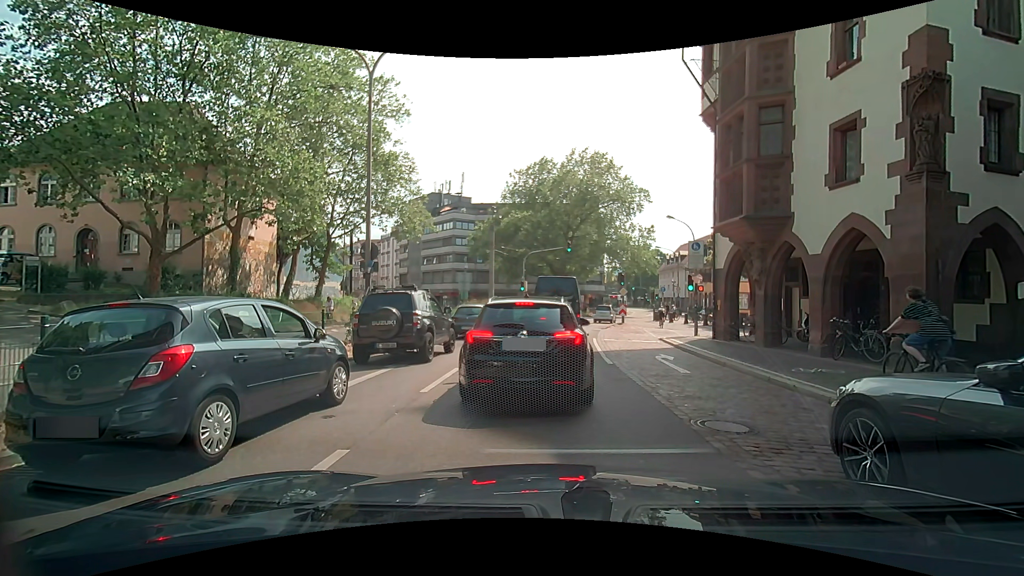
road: primary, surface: asphalt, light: Day
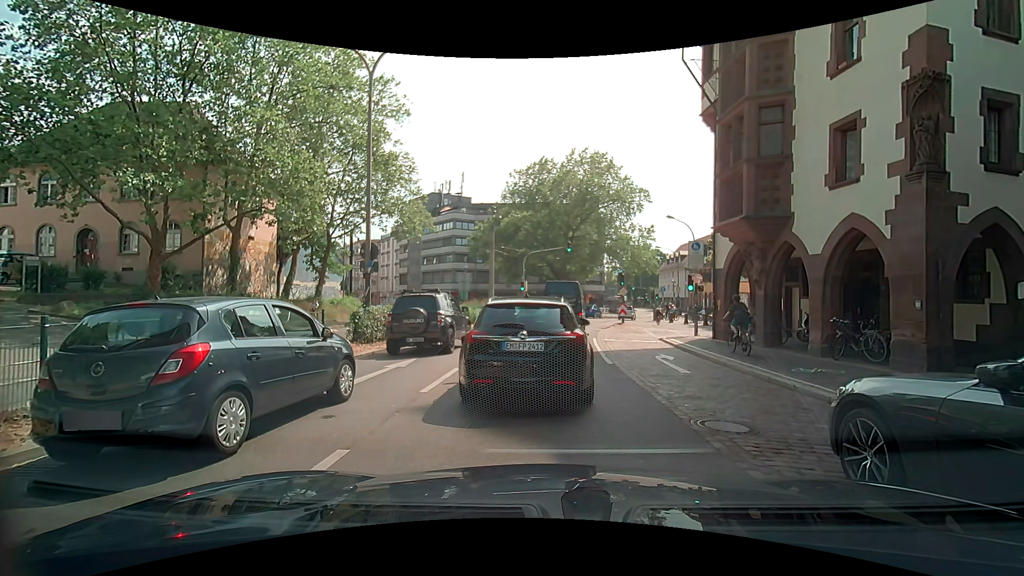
(0.0, 0.0) m; 0°
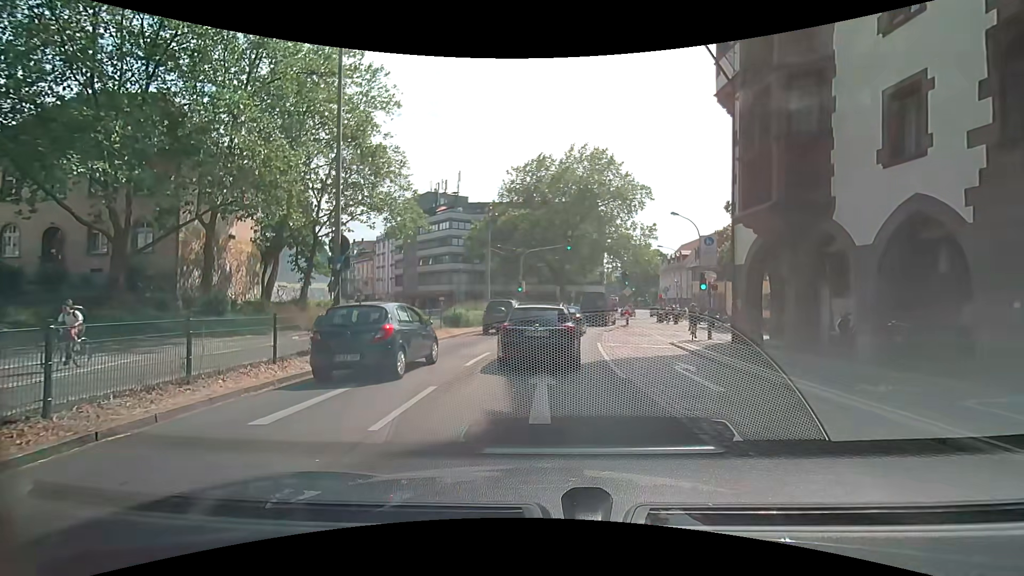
(+0.1, +2.3) m; +1°
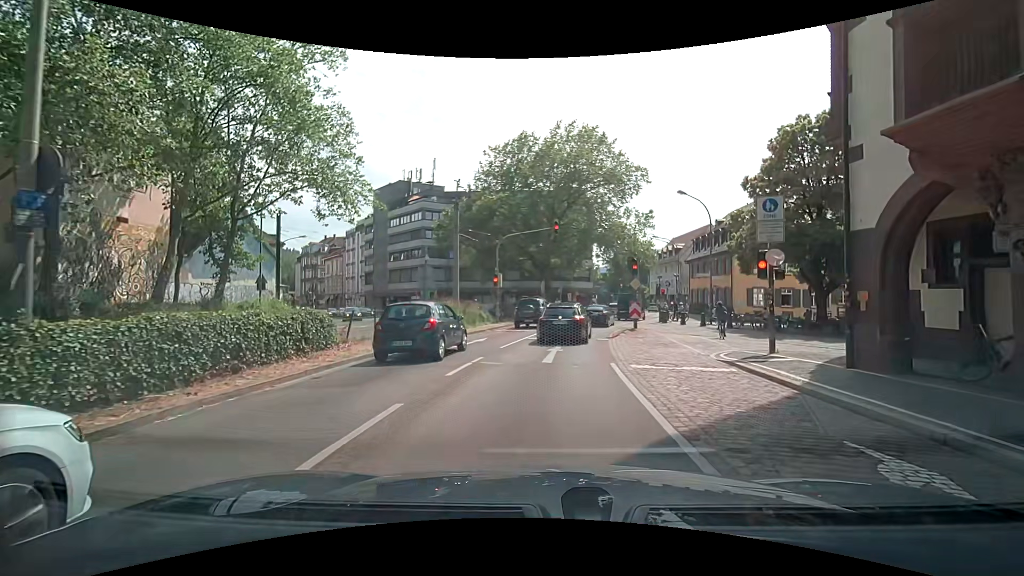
(-0.1, +8.1) m; +1°
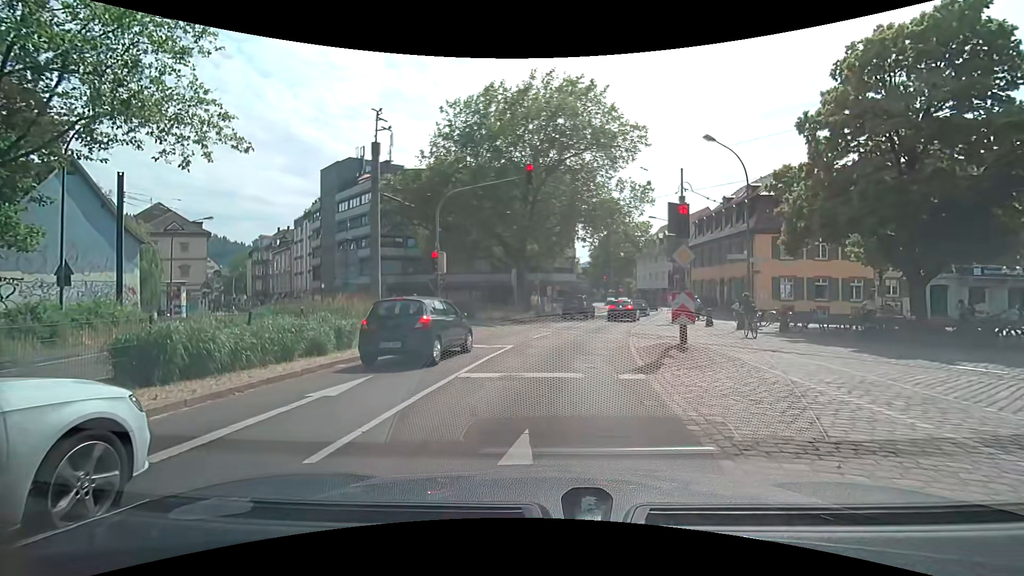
(+0.3, +11.3) m; 0°
